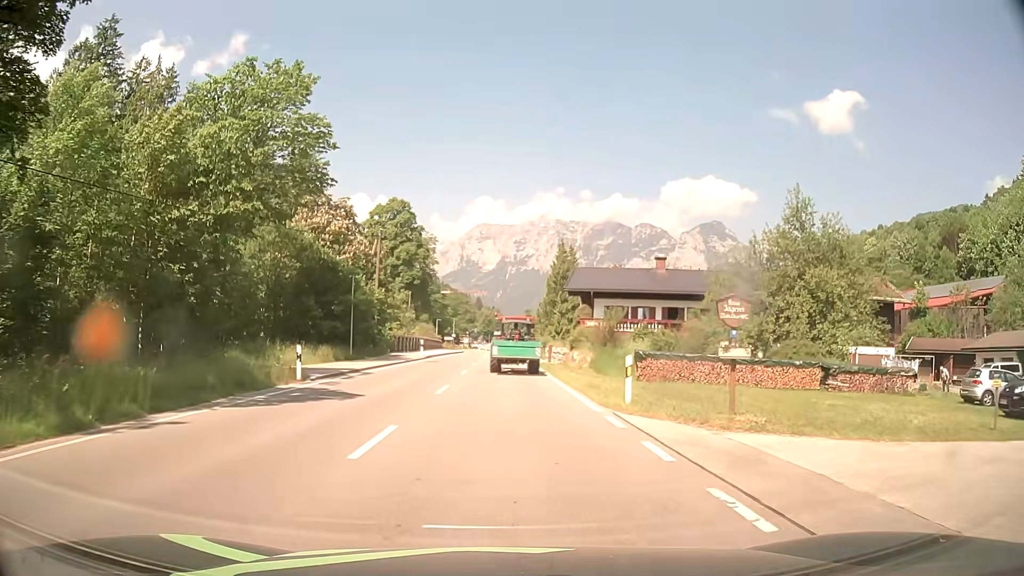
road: primary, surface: asphalt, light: Day
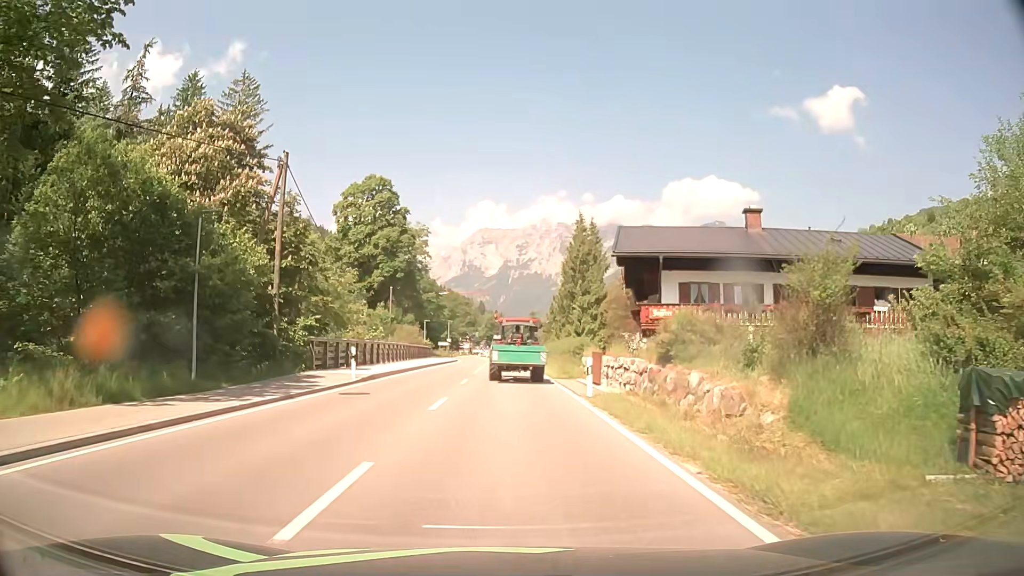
(-0.3, +21.1) m; -1°
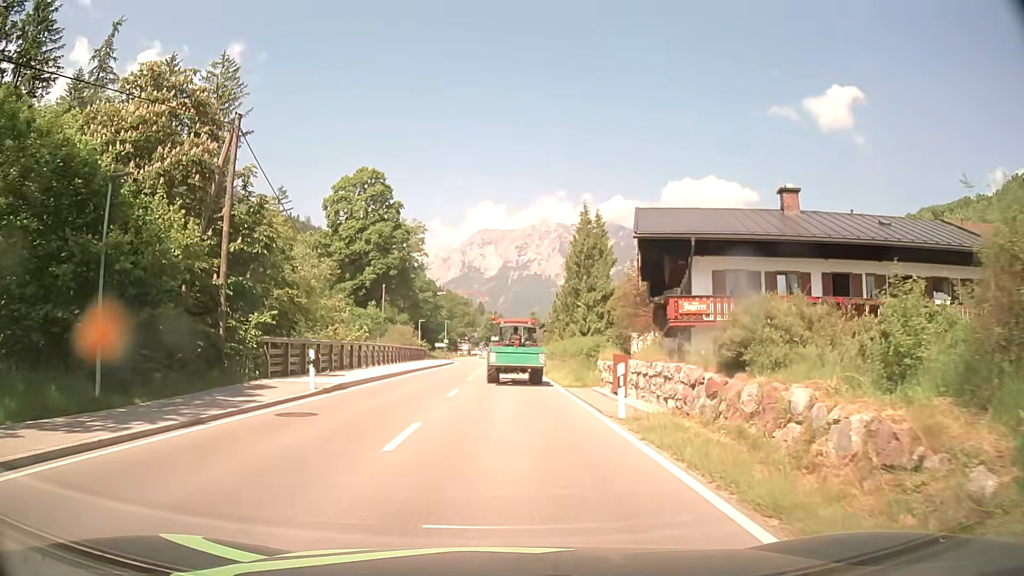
(0.0, +5.1) m; +1°
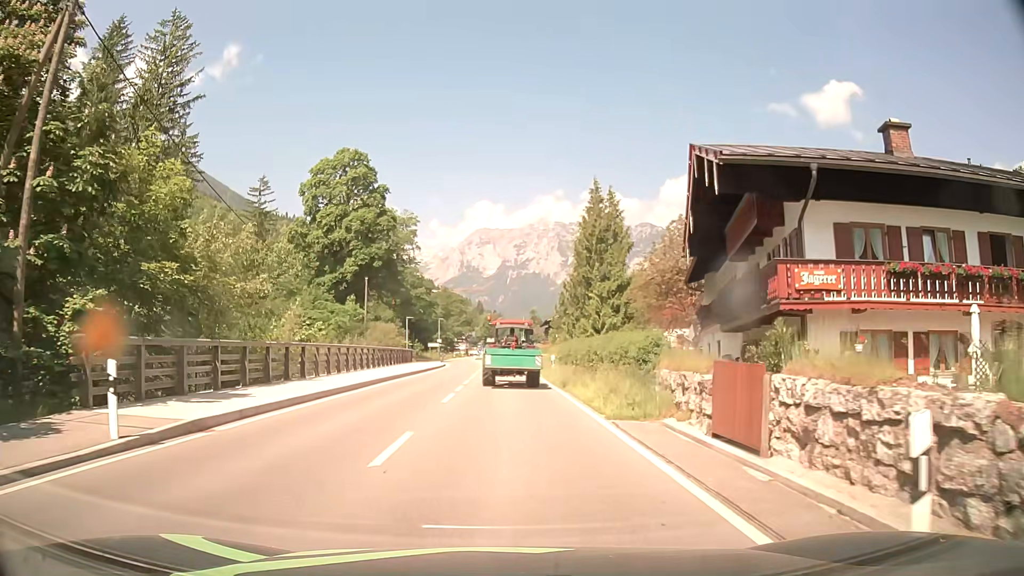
(0.0, +9.9) m; +1°
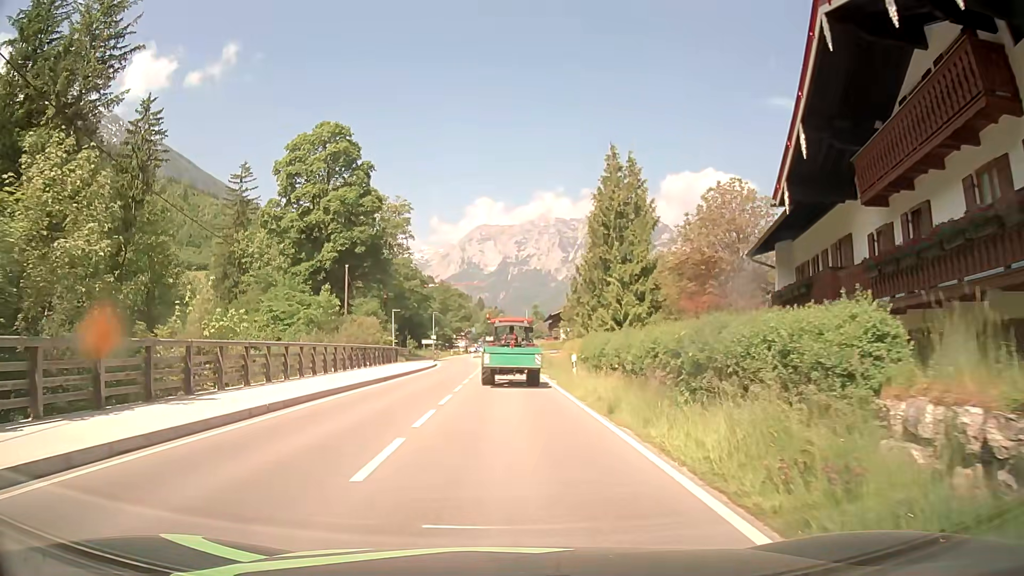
(-0.1, +9.8) m; -1°
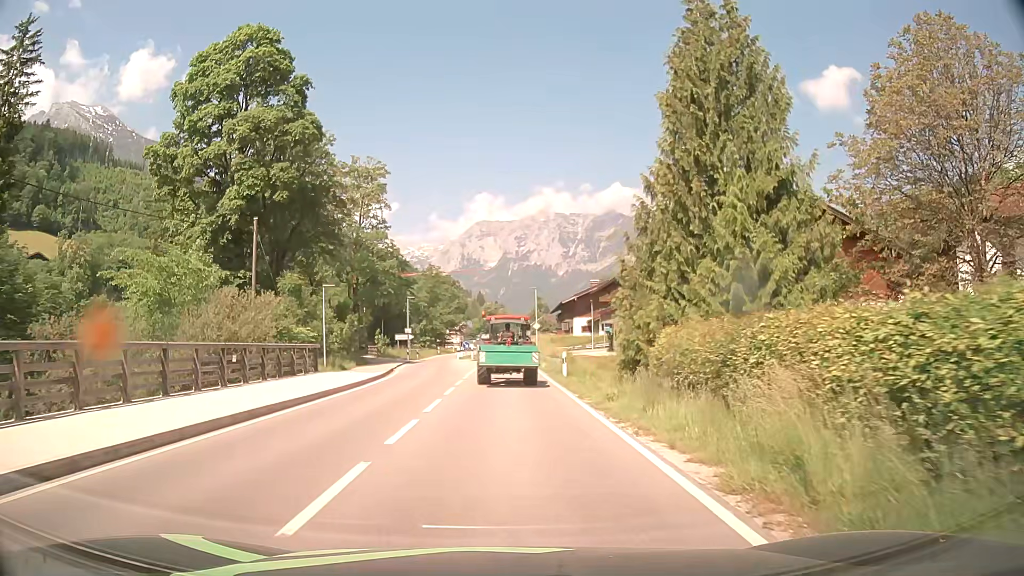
(+0.1, +24.6) m; +1°
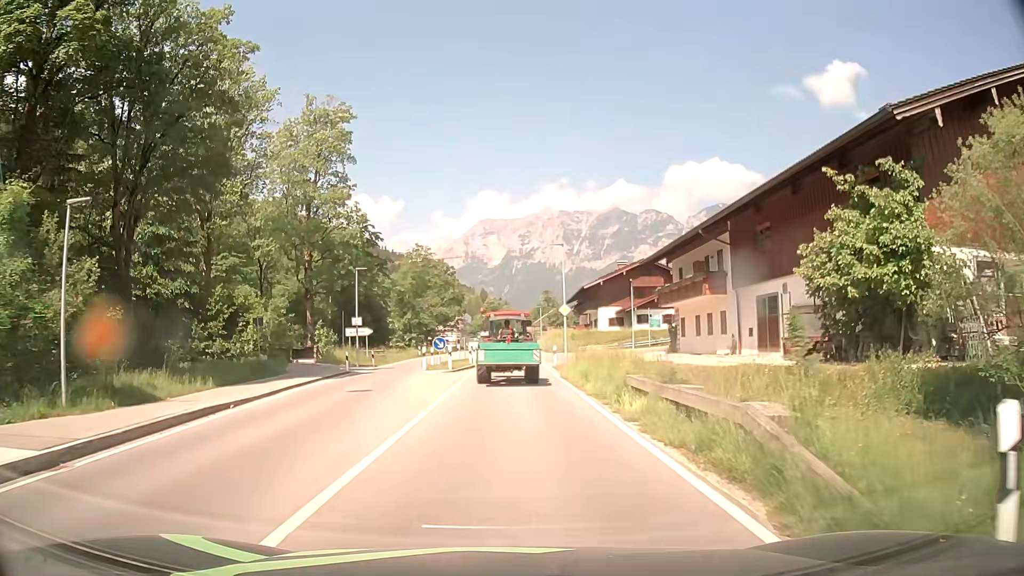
(-0.4, +25.1) m; -1°
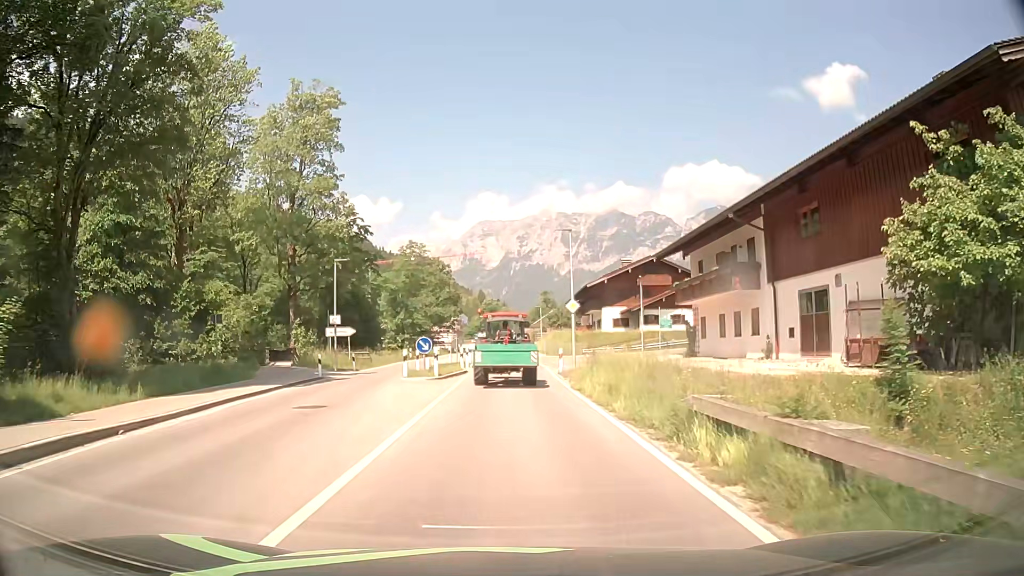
(0.0, +5.1) m; 0°
